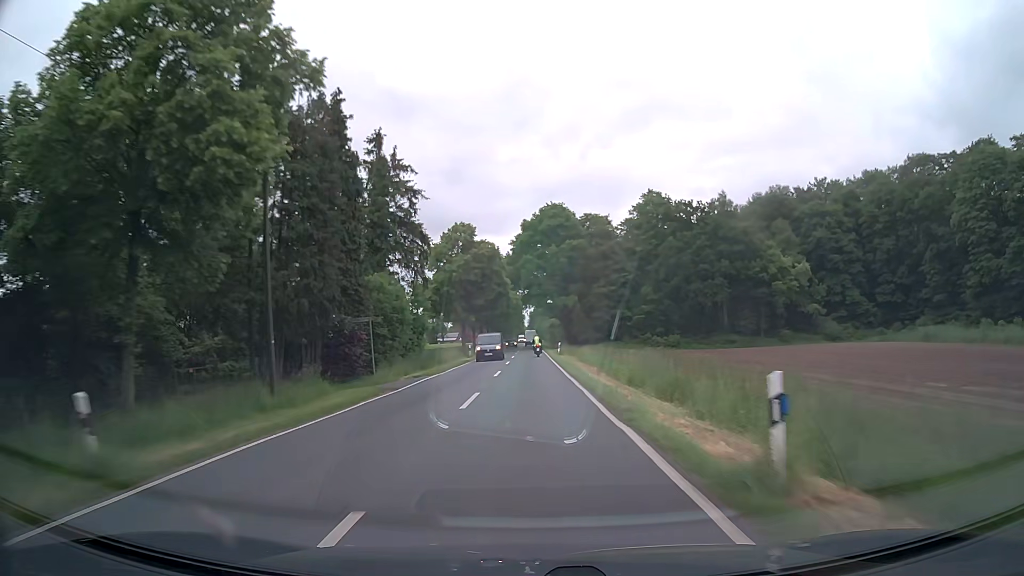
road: secondary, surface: asphalt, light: Day
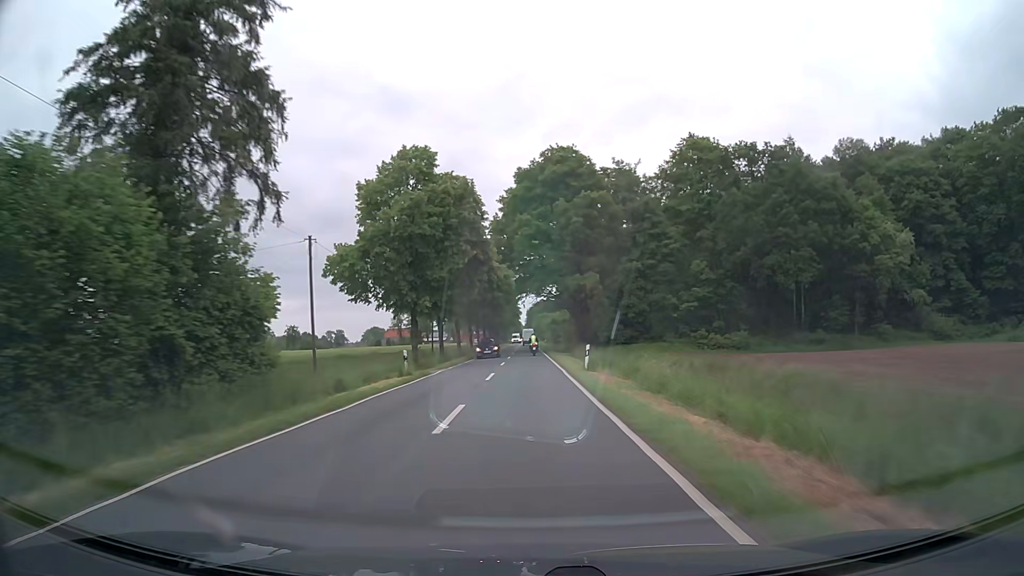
(+0.1, +27.6) m; +1°
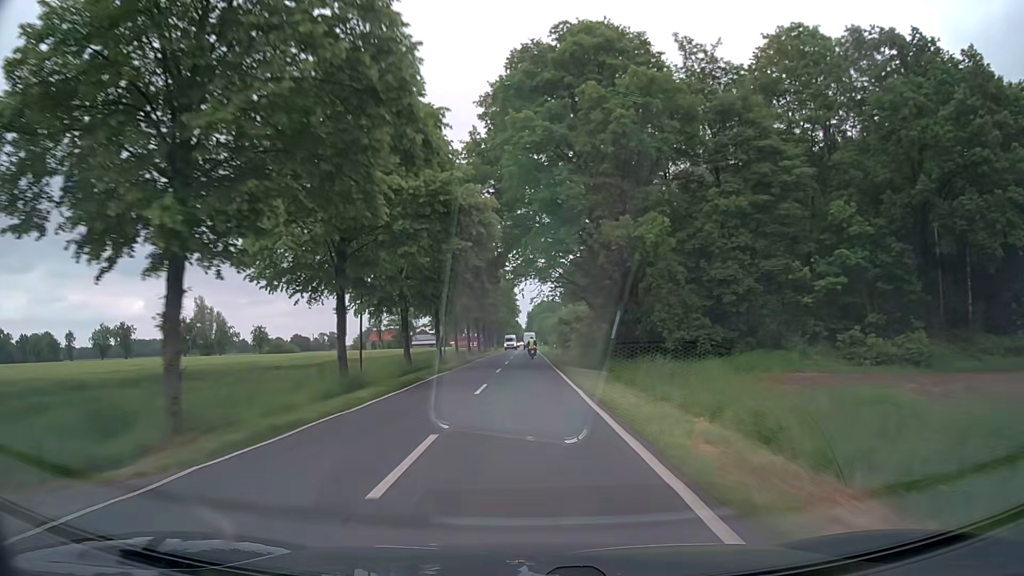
(-0.1, +27.7) m; -1°
(0, +10) (0, +20) (0, +30) (0, +40) (0, +50) (0, +60) (0, +70) (0, +80) (0, +90) (0, +100) m
